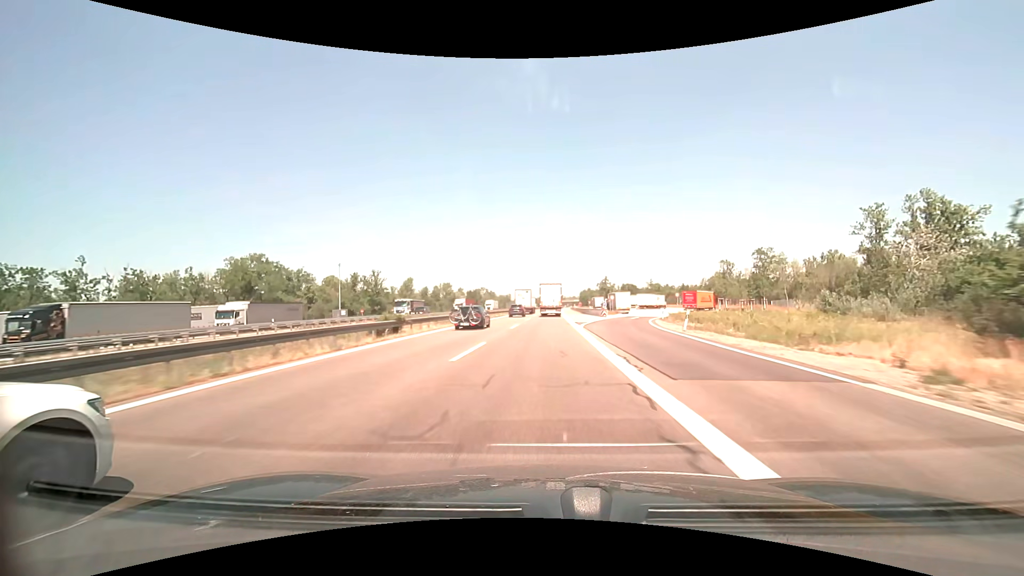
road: motorway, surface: asphalt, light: Day
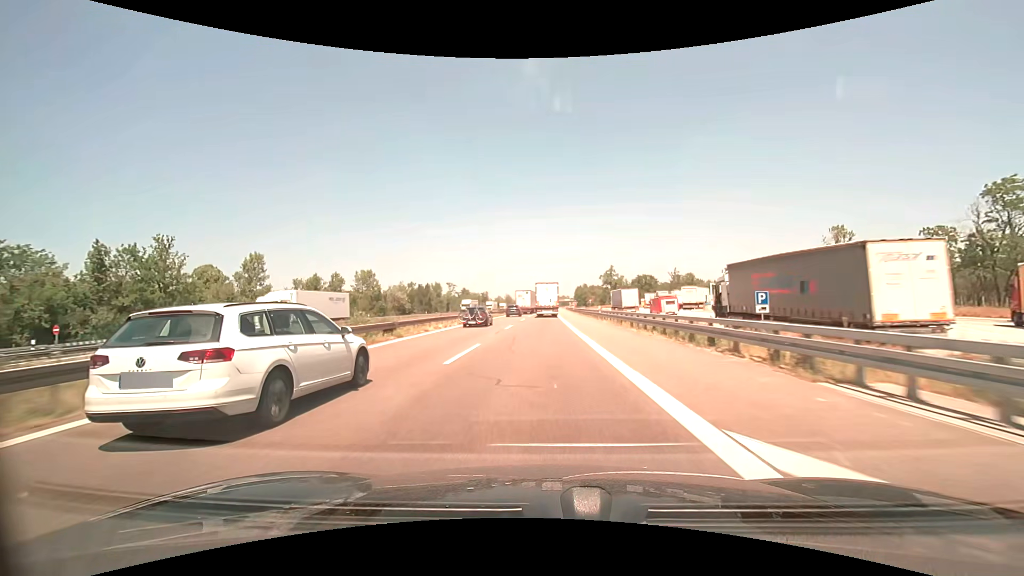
(+1.1, +72.3) m; +2°
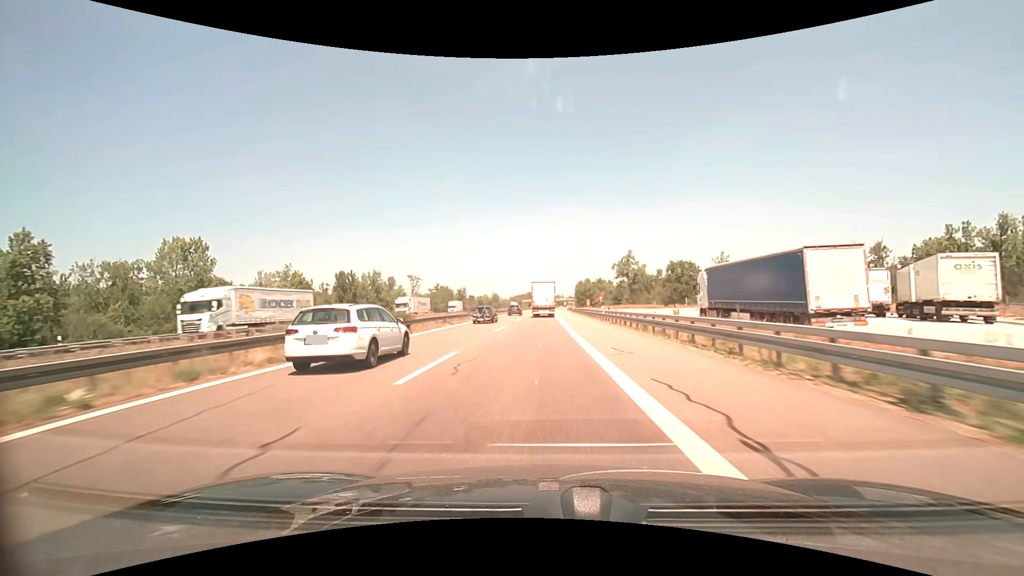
(+0.3, +57.1) m; +1°
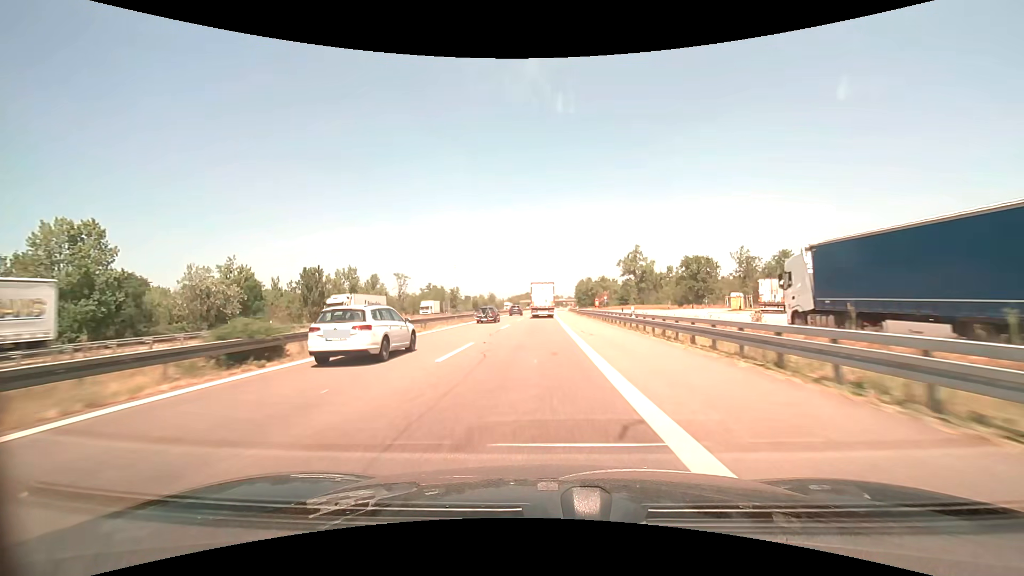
(0.0, +14.2) m; 0°
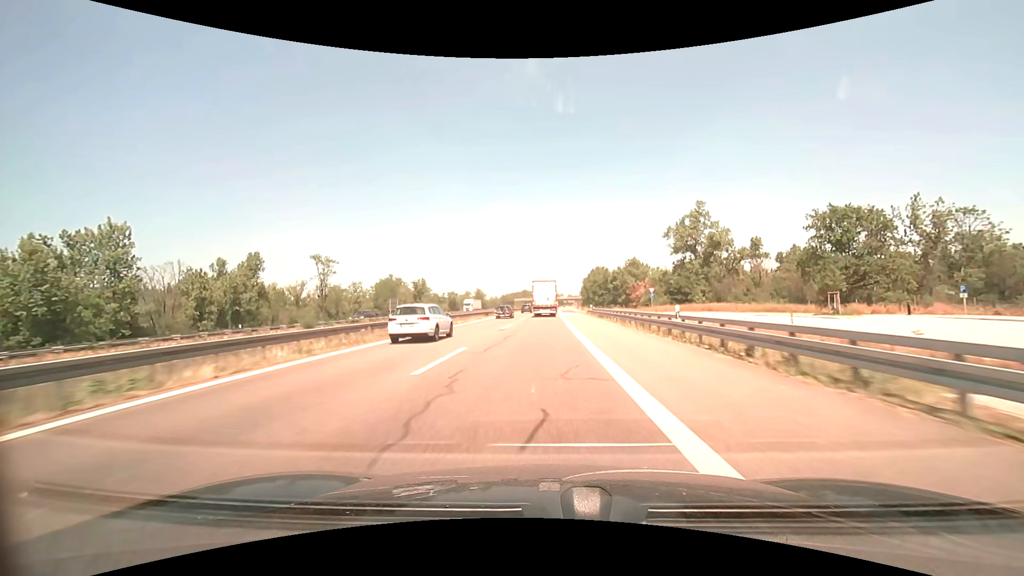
(+0.1, +56.6) m; 0°
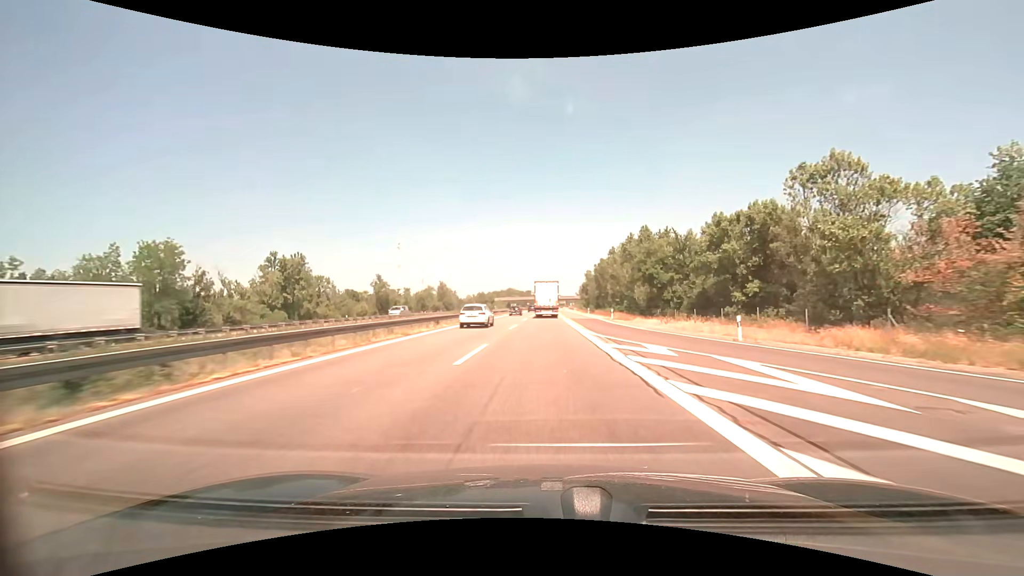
(+0.1, +70.5) m; +1°
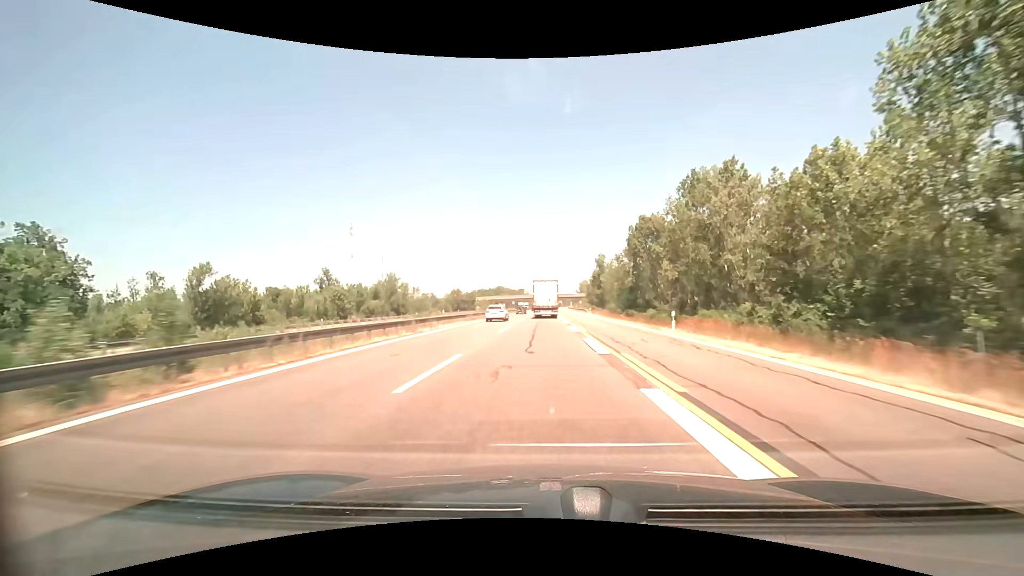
(+0.7, +57.6) m; +1°
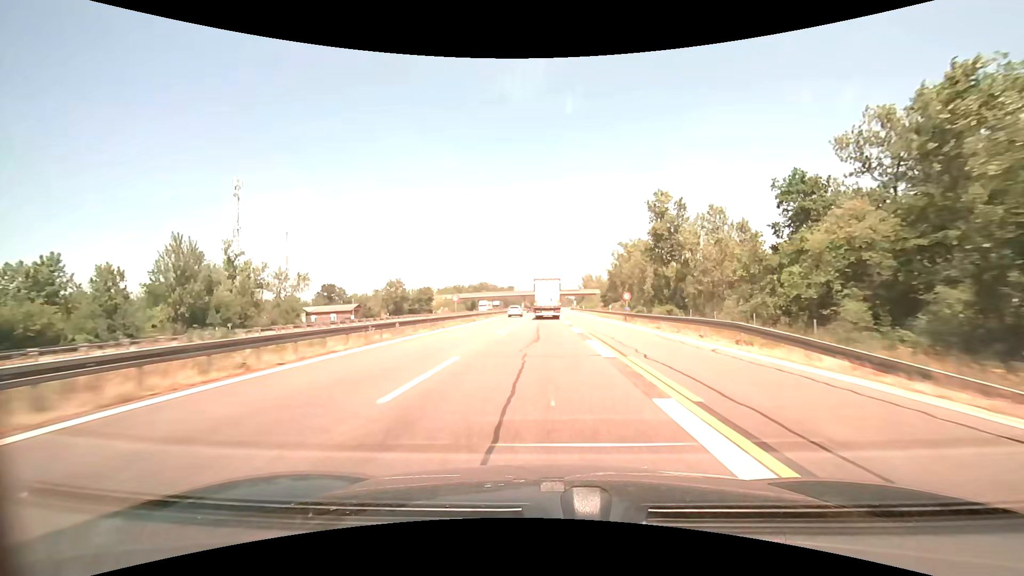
(+0.5, +72.7) m; +1°
(0, +10) (0, +20) (0, +30) (0, +40) (0, +50) (0, +60) (0, +70) (+1, +80) (+1, +90) (+1, +100) m
